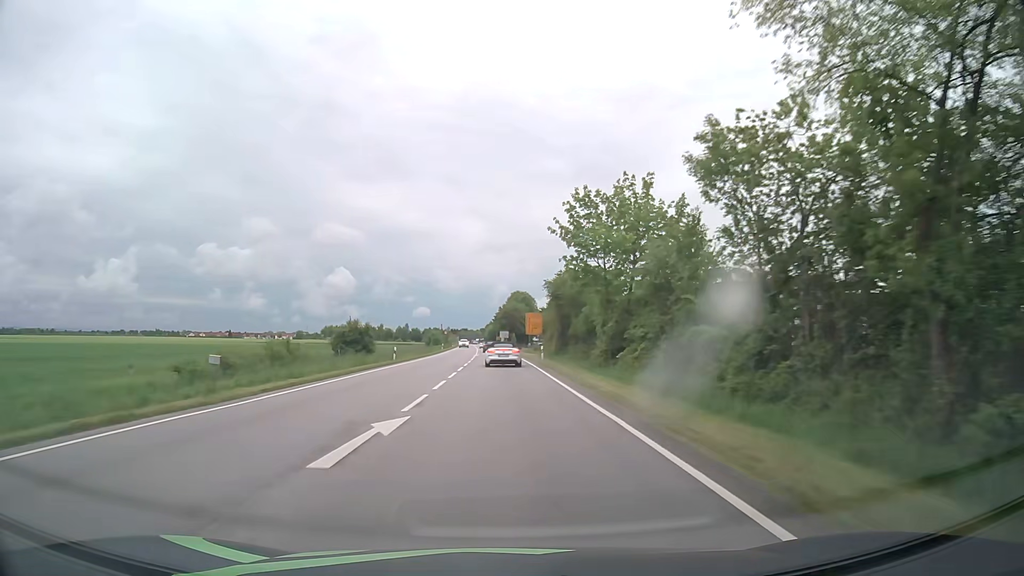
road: primary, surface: asphalt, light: Day
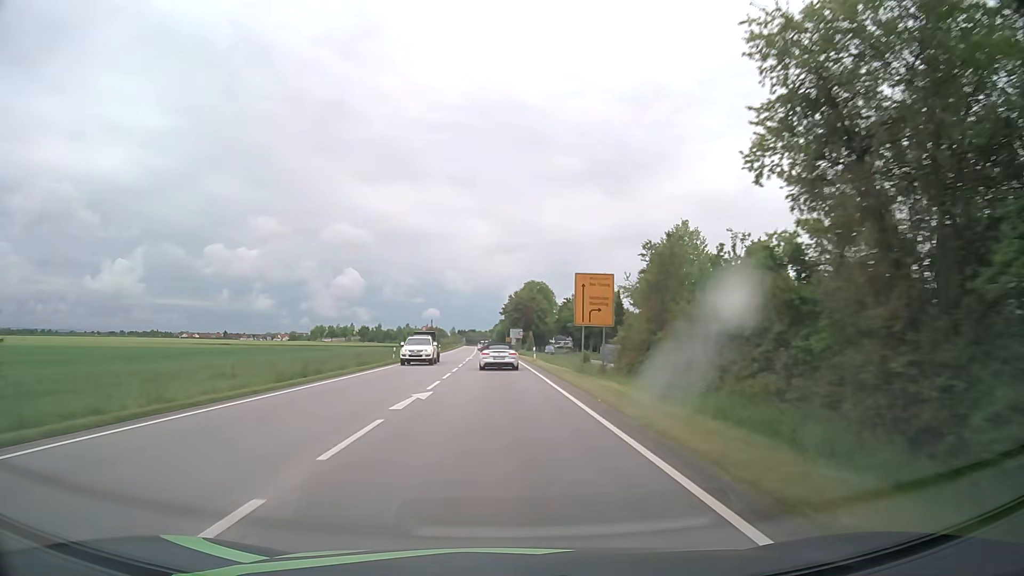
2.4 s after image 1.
(-0.4, +47.1) m; -1°
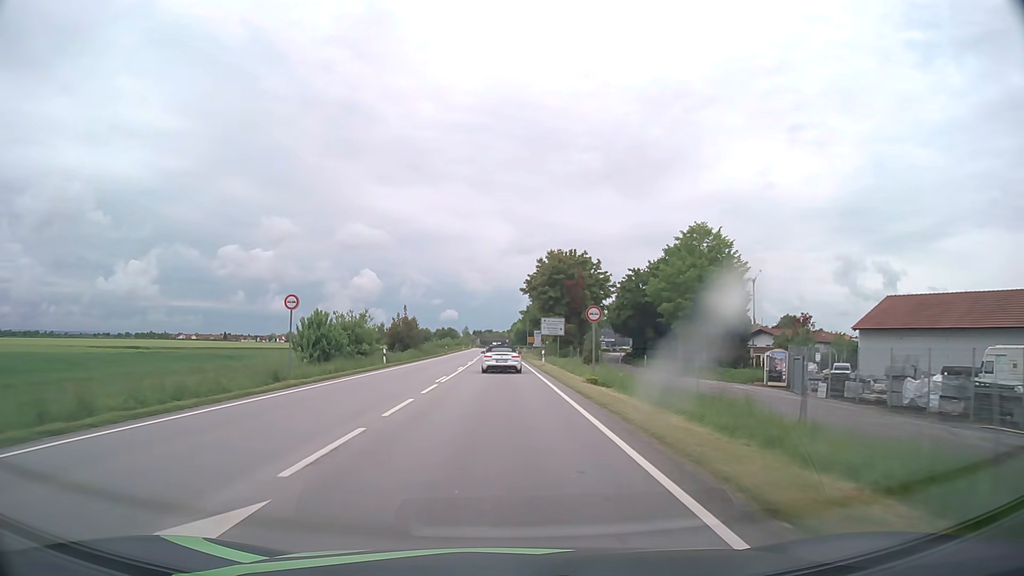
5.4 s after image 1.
(-0.8, +54.9) m; -2°
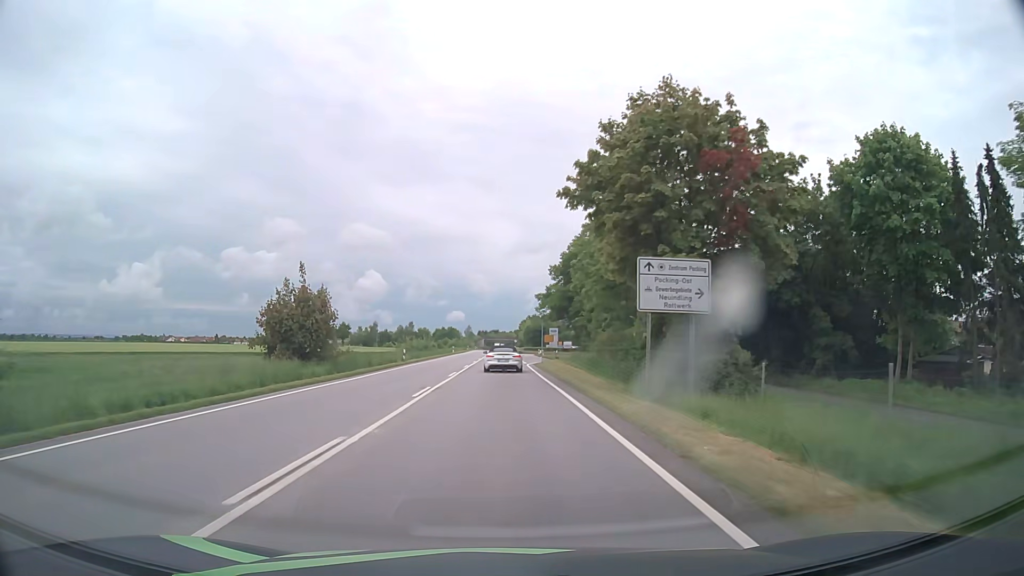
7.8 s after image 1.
(-0.3, +43.0) m; -1°
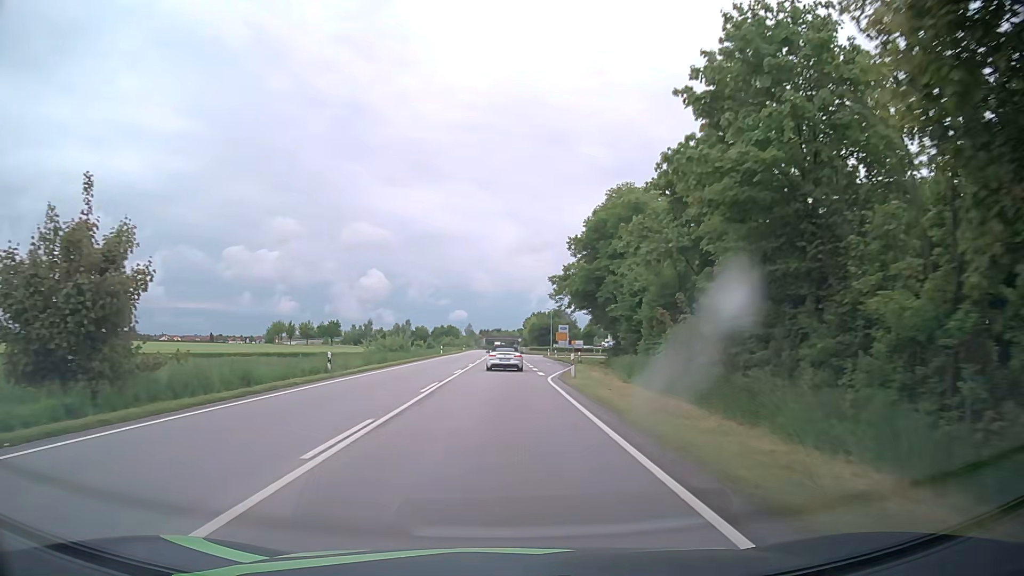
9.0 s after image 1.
(-0.1, +21.5) m; -1°
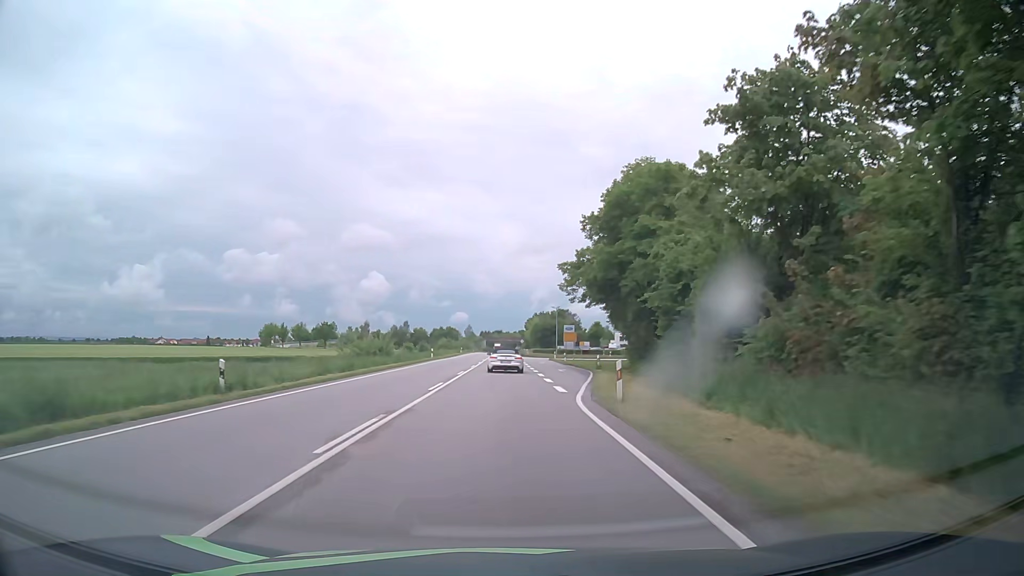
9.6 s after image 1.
(0.0, +10.9) m; 0°
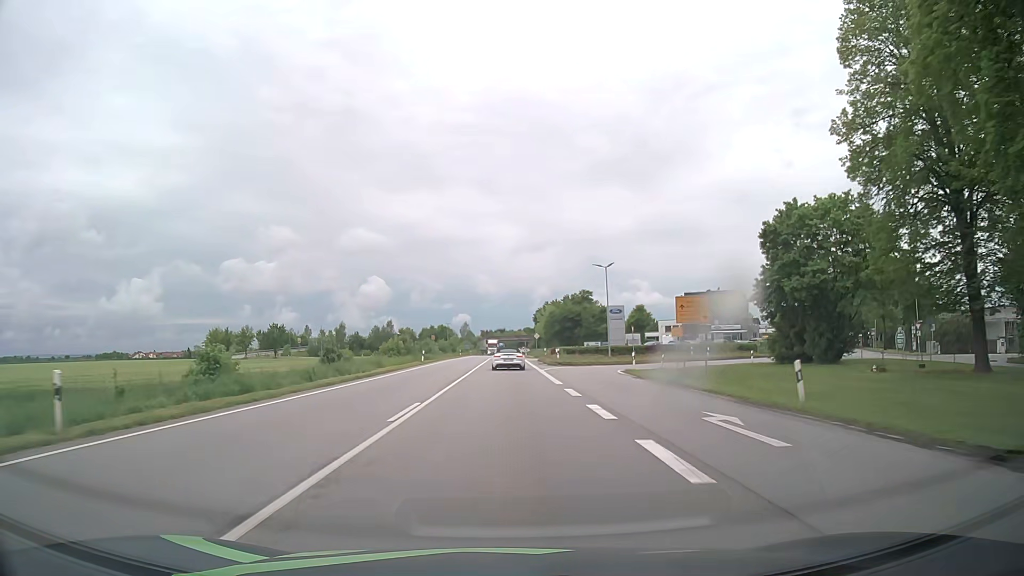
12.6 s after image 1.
(-0.2, +56.3) m; 0°
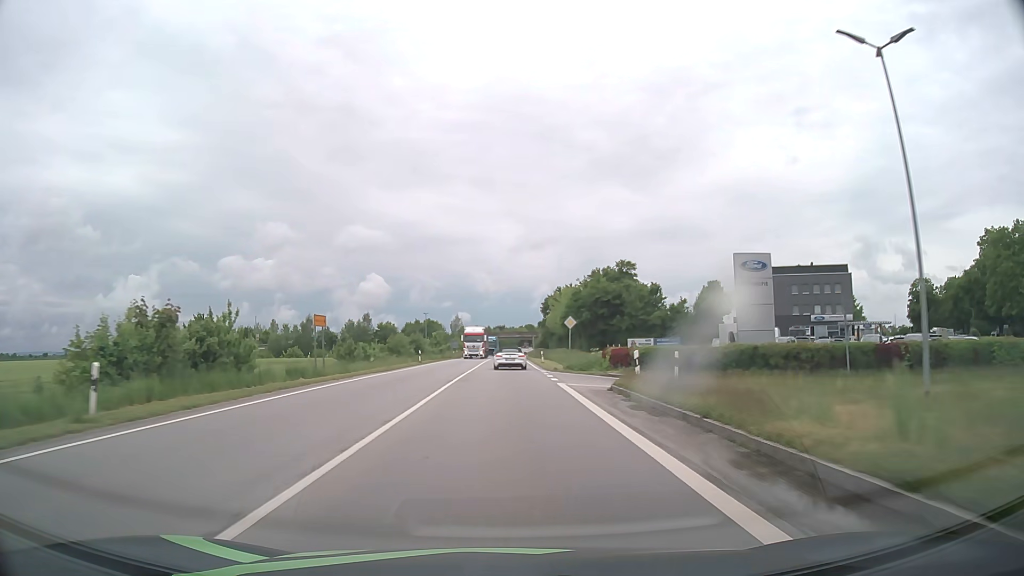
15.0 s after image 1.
(0.0, +47.1) m; 0°
(0, +10) (0, +20) (0, +30) (0, +40) (0, +50) (0, +60) (0, +70) (0, +80) (0, +90) (0, +100) m
